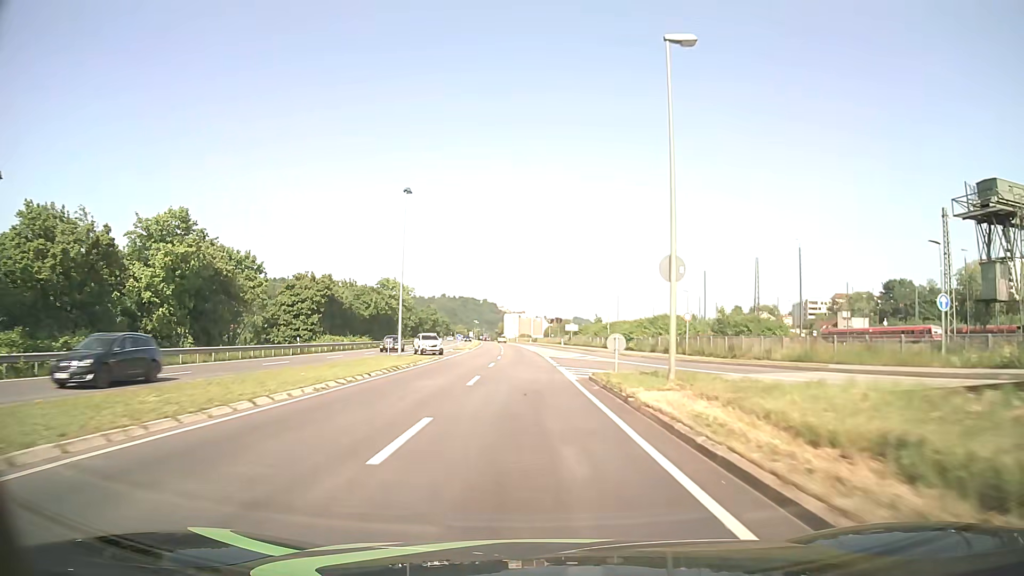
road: primary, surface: asphalt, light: Day
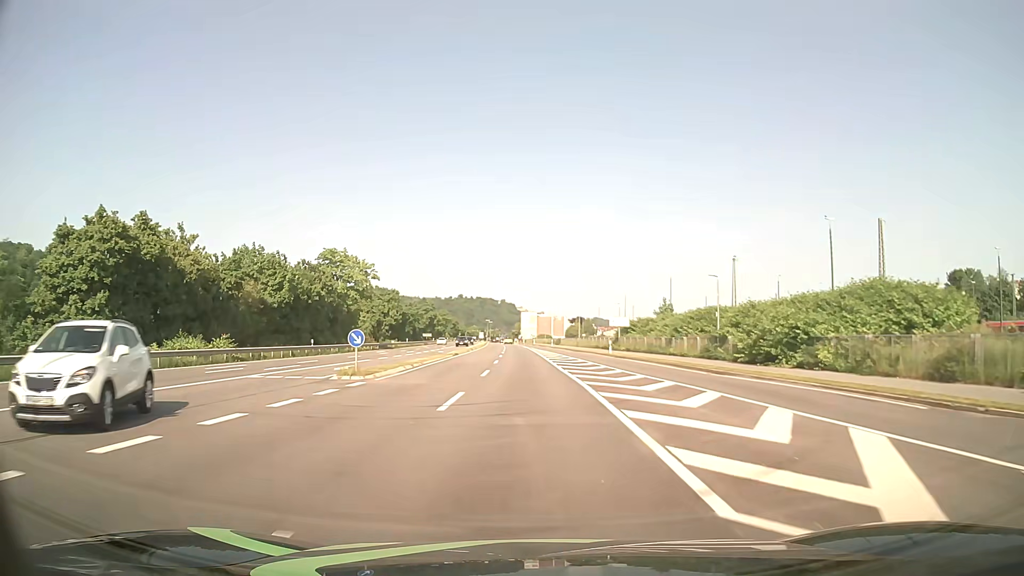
(-0.6, +42.9) m; -2°
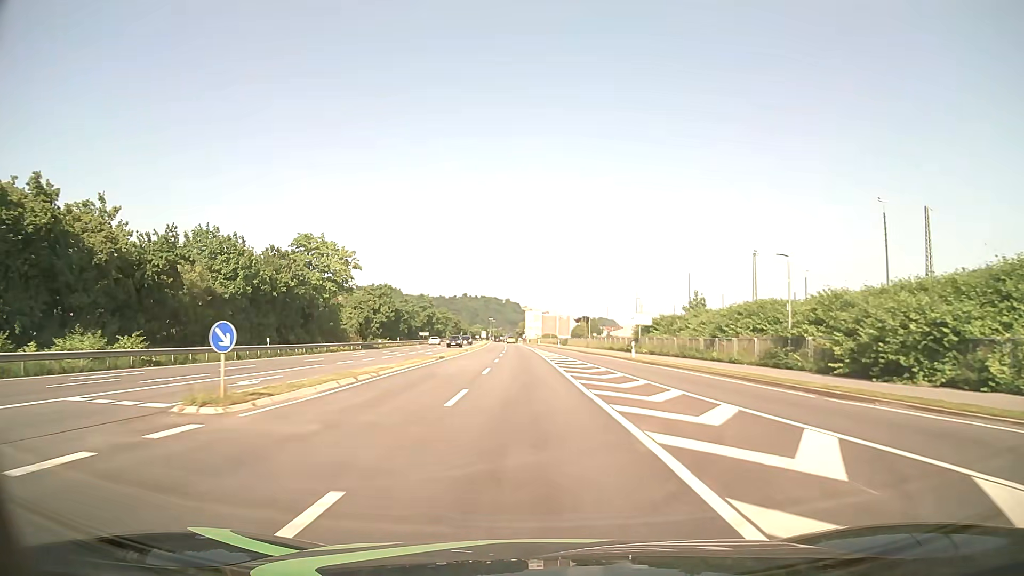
(0.0, +10.7) m; 0°
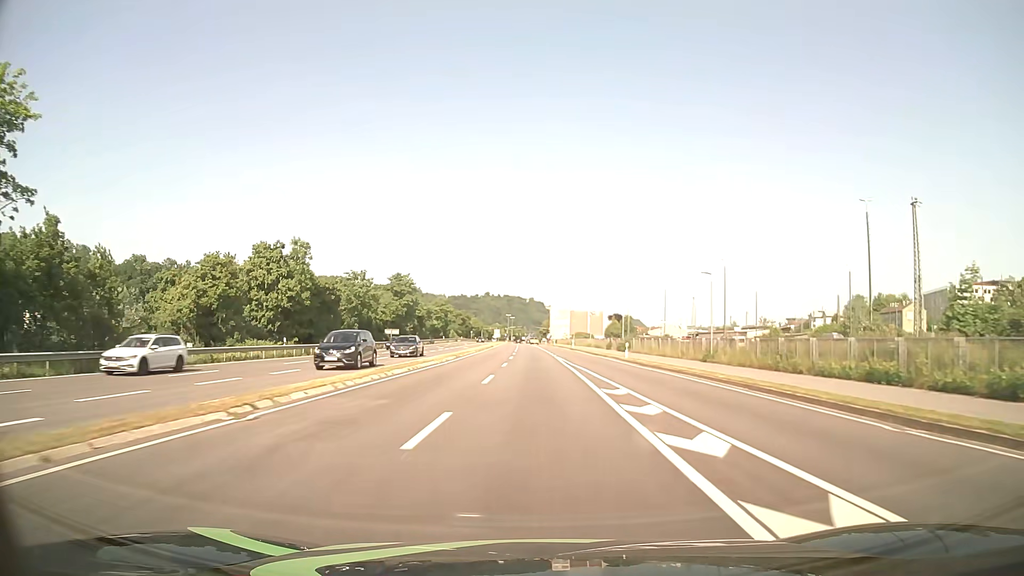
(-1.0, +53.7) m; -2°
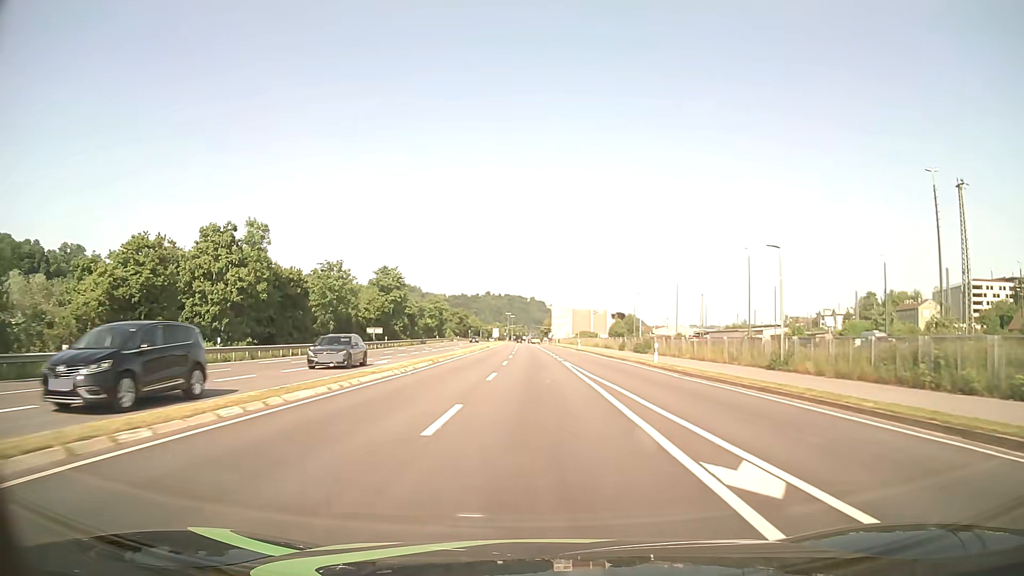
(0.0, +10.7) m; 0°
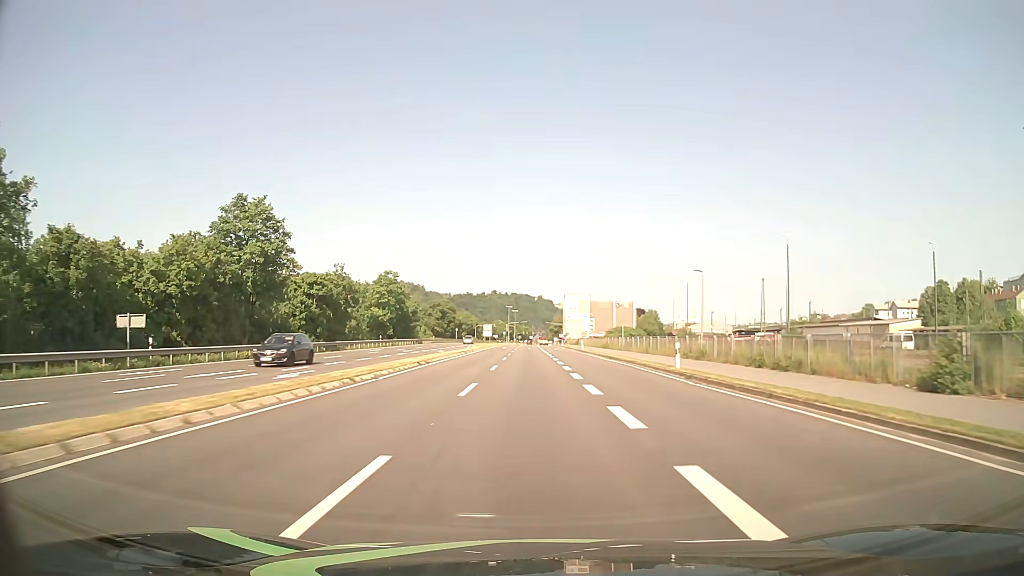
(-0.3, +53.7) m; -1°
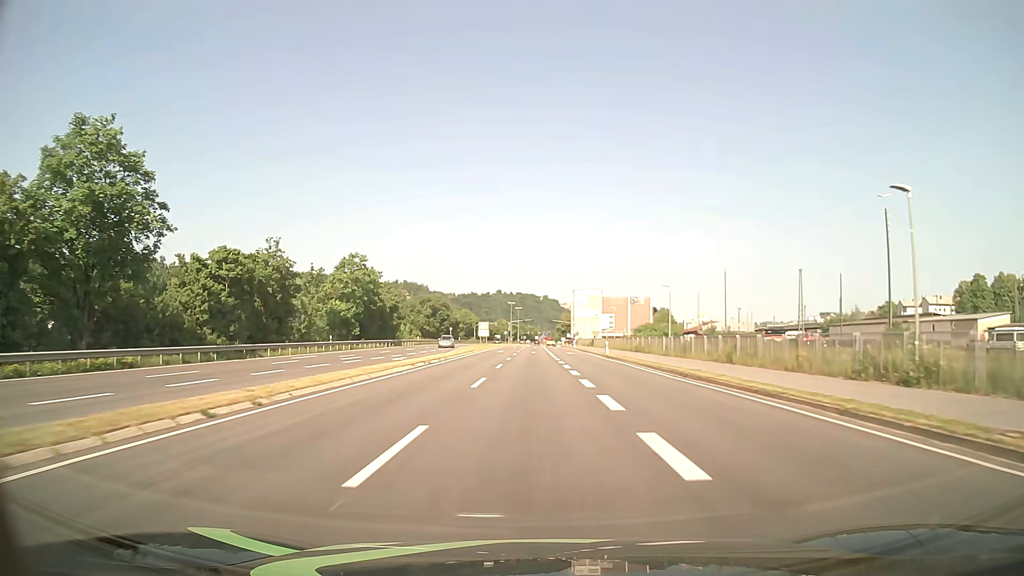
(-0.1, +21.5) m; 0°
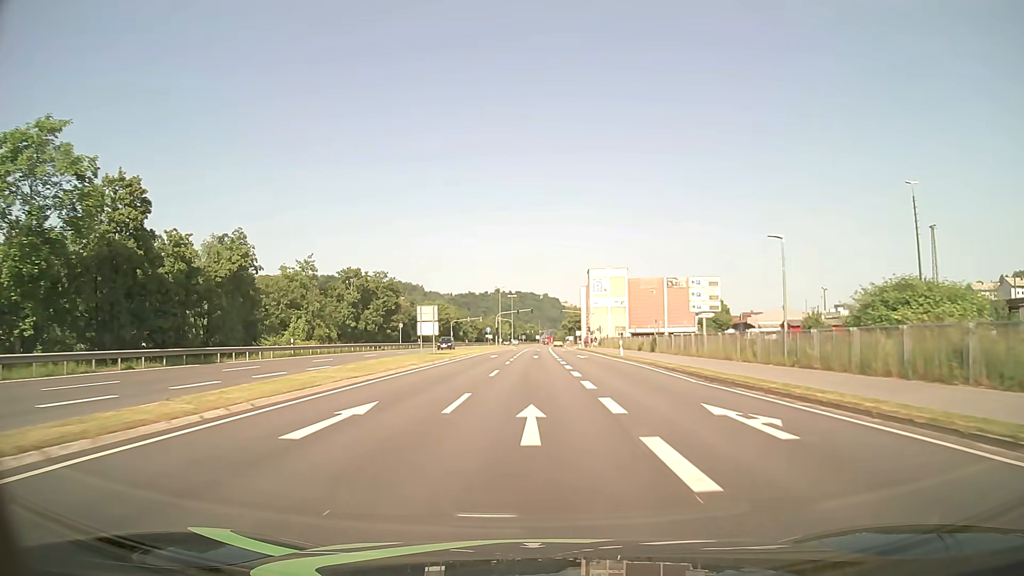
(-0.2, +54.0) m; 0°
(0, +10) (0, +20) (0, +30) (0, +40) (0, +50) (0, +60) (+1, +70) (+1, +80) (+1, +90) (+1, +100) m
